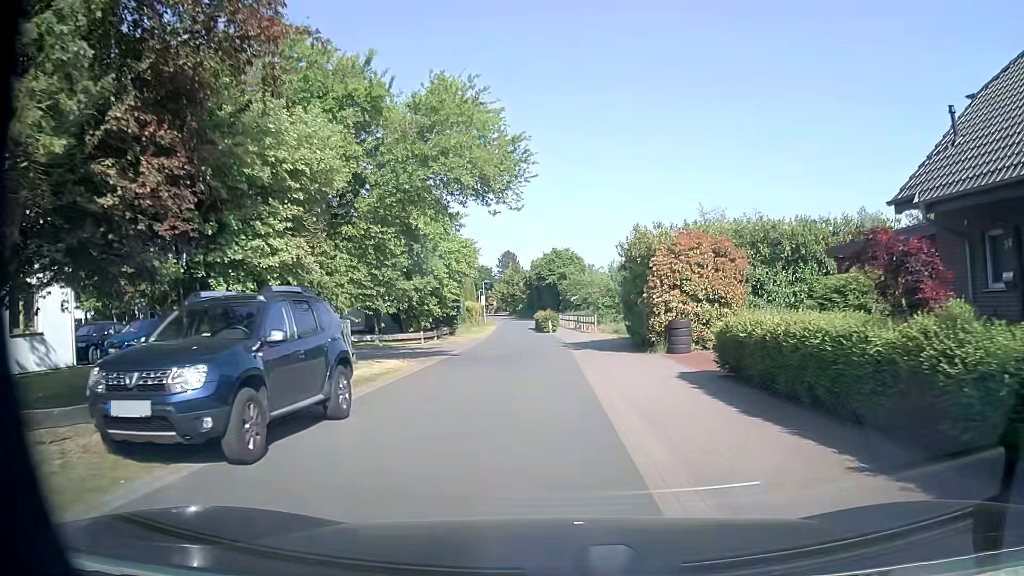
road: residential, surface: asphalt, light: Day
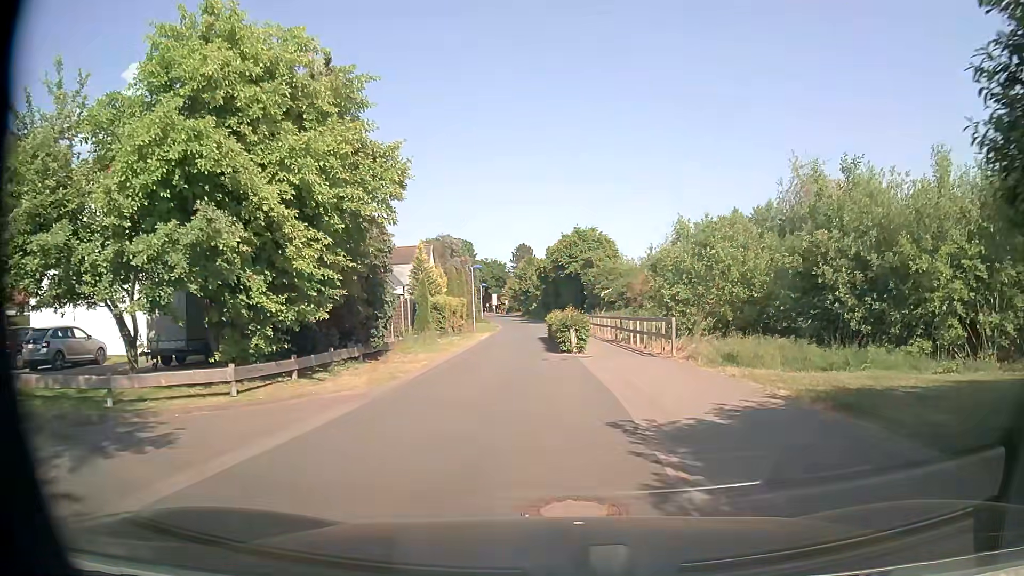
(-0.5, +21.2) m; -2°
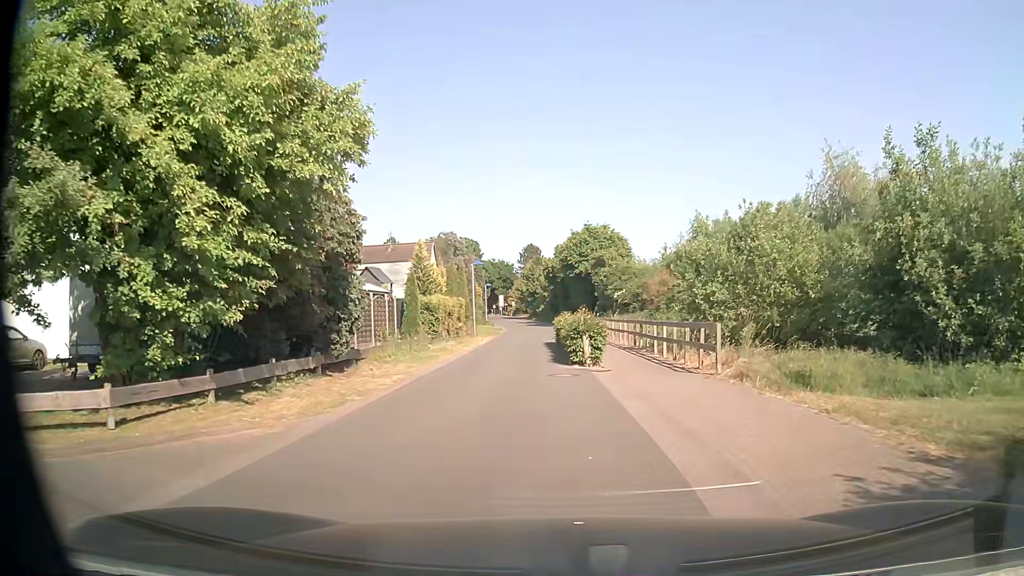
(0.0, +4.1) m; -1°
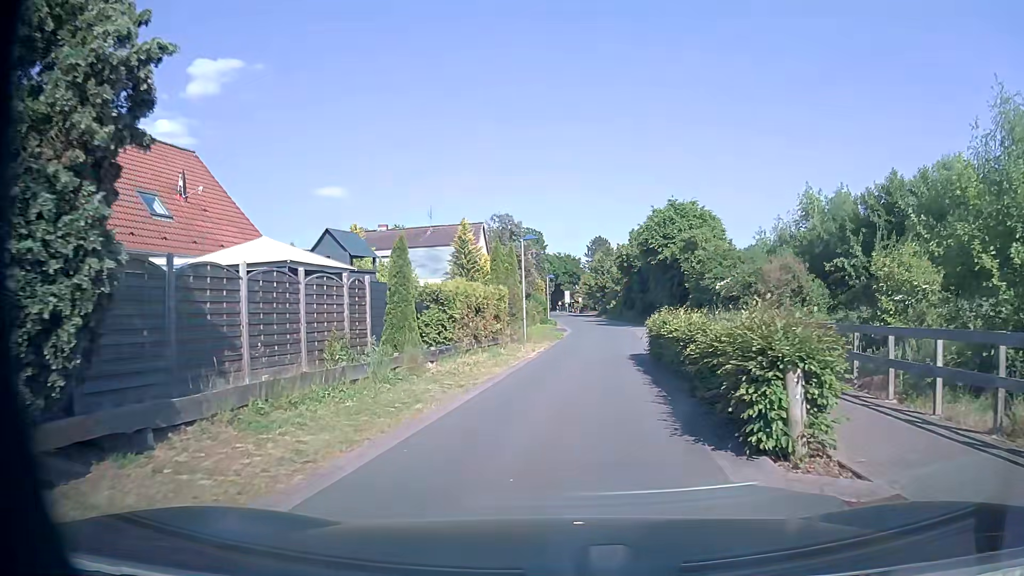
(-0.6, +11.8) m; -6°
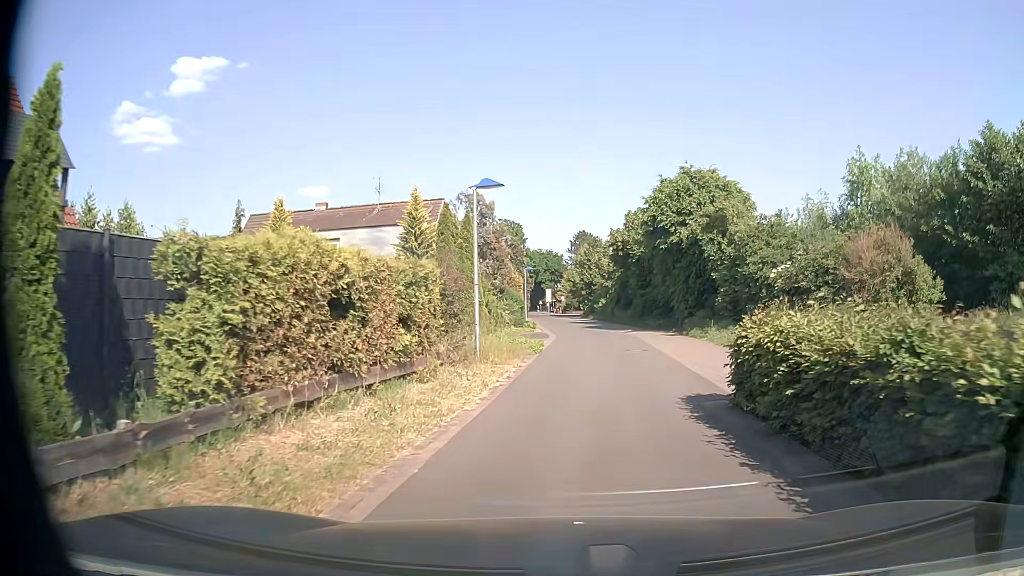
(+0.1, +11.4) m; +2°
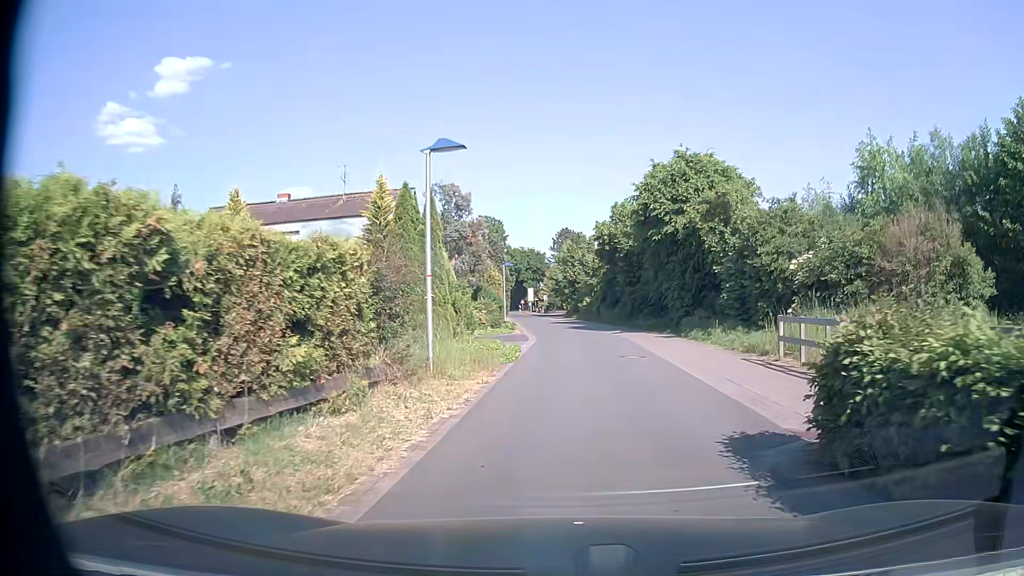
(0.0, +3.8) m; +1°
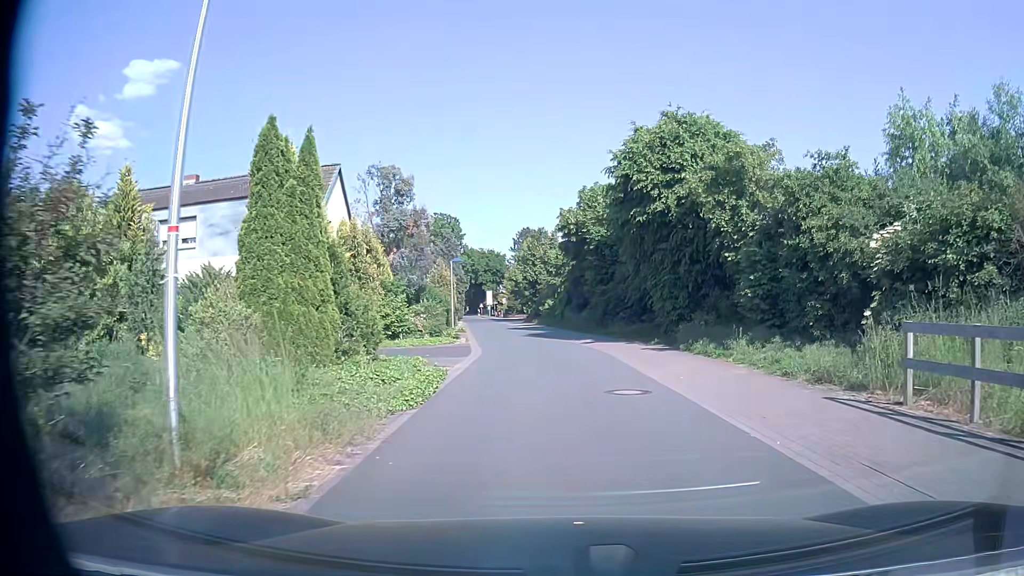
(+0.2, +7.5) m; +4°
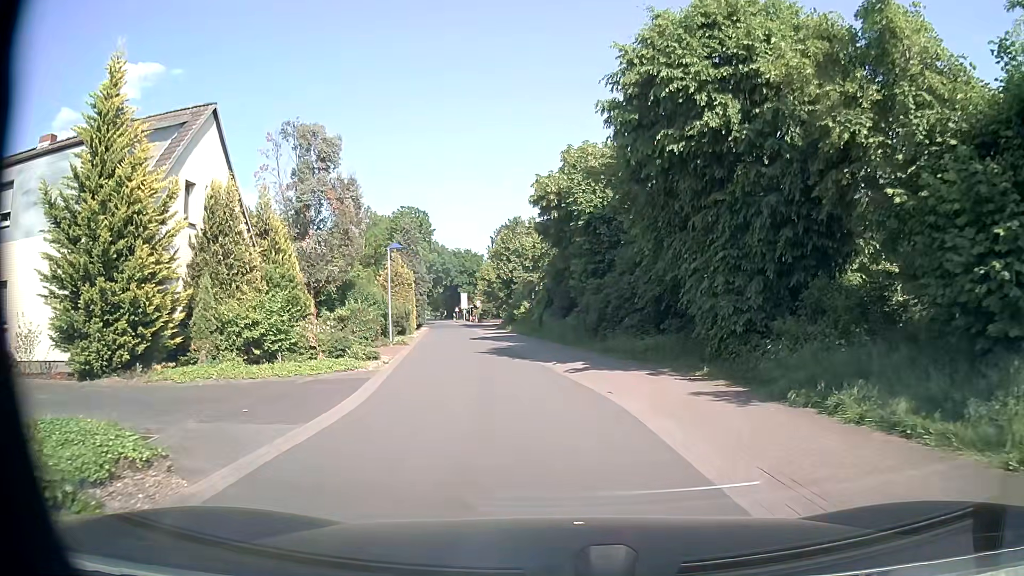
(+0.2, +11.2) m; +1°
(0, +10) (-1, +20) (-3, +30) (-5, +40) (-6, +50) (-8, +59) (-10, +69) (-12, +79) (-14, +89) (-16, +99) m
